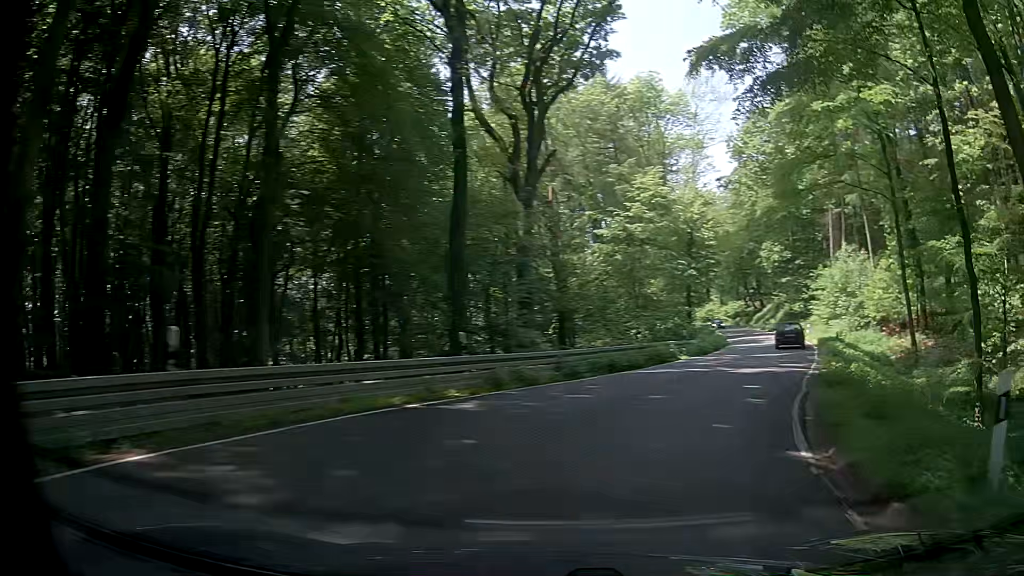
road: secondary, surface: asphalt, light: Day
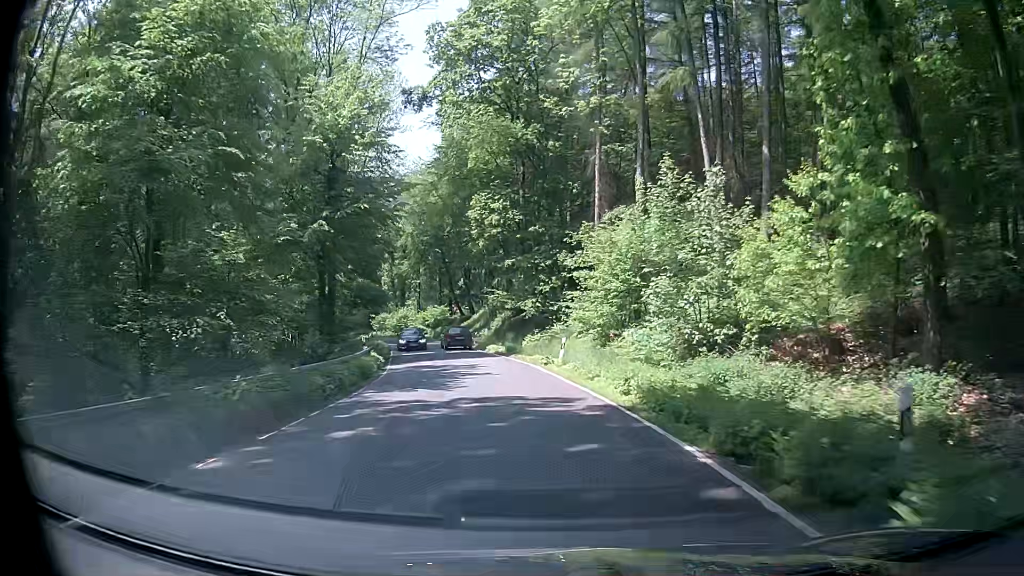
(+9.6, +29.4) m; +26°
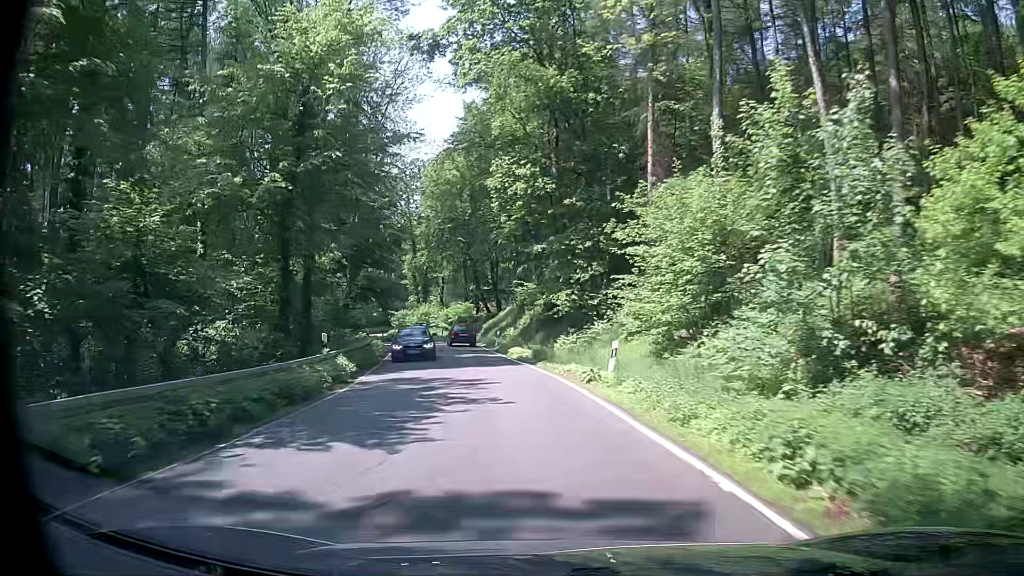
(-0.2, +8.7) m; -2°
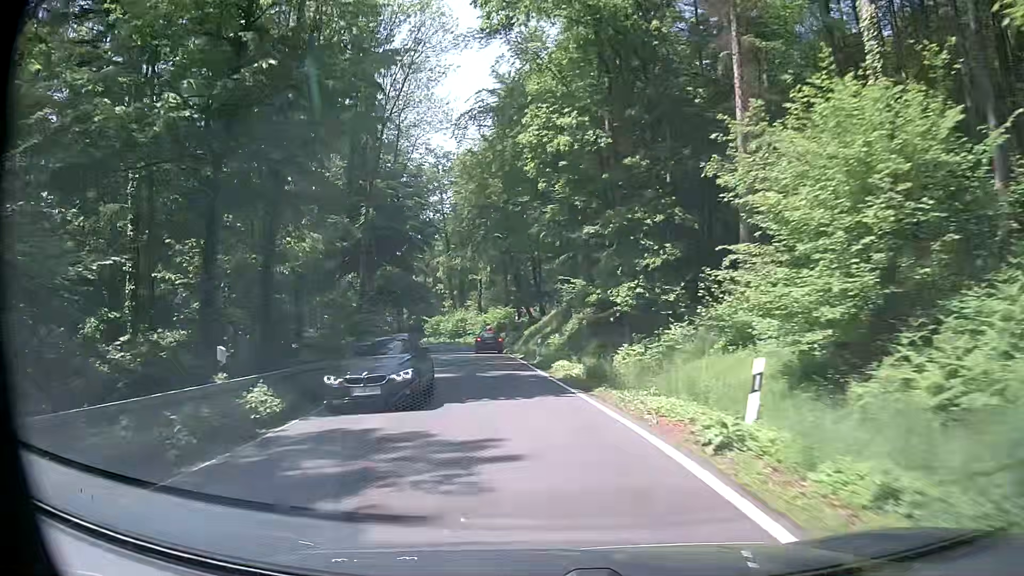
(-0.2, +8.8) m; -3°
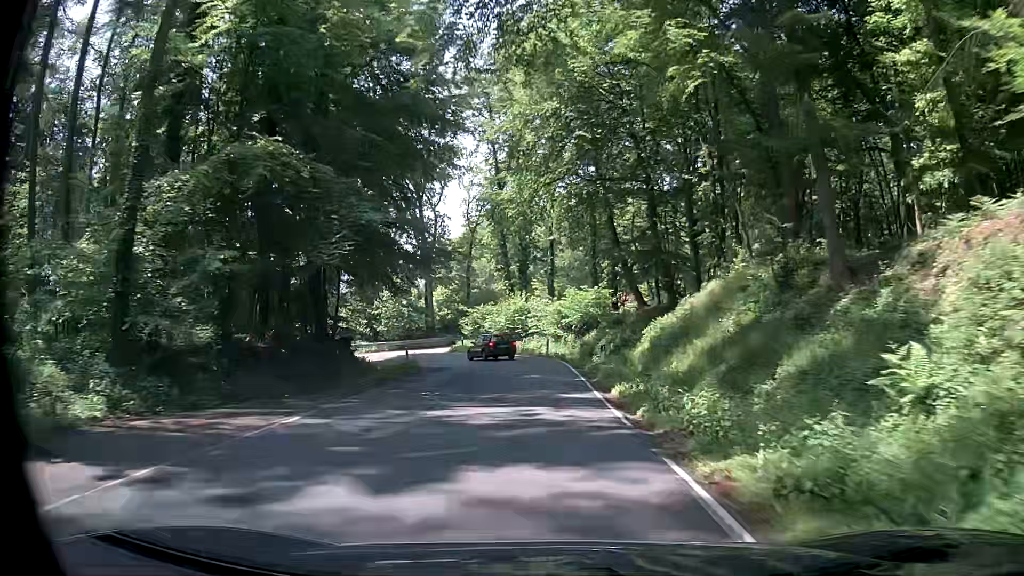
(-2.8, +34.0) m; -7°
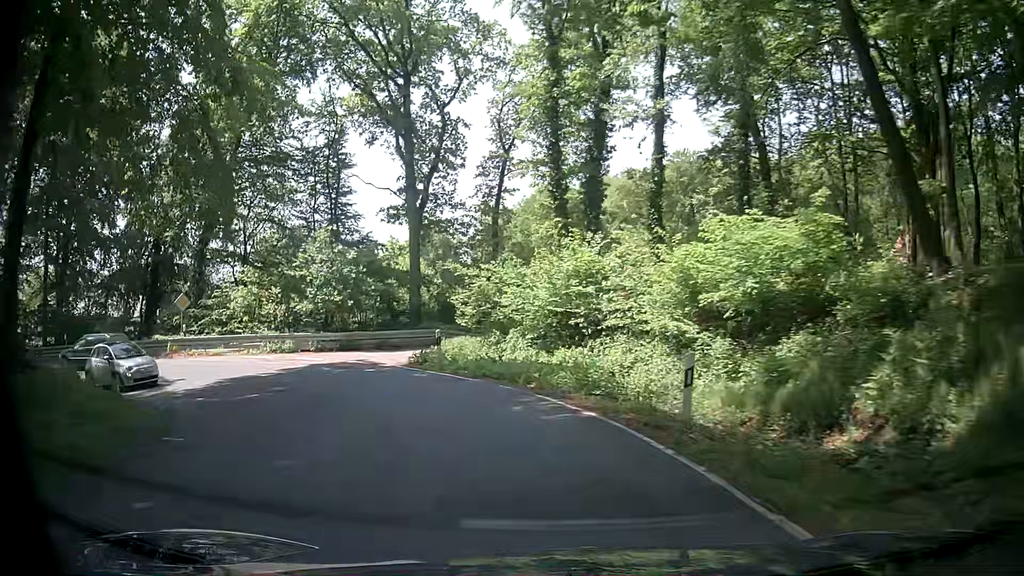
(-0.8, +29.0) m; -4°
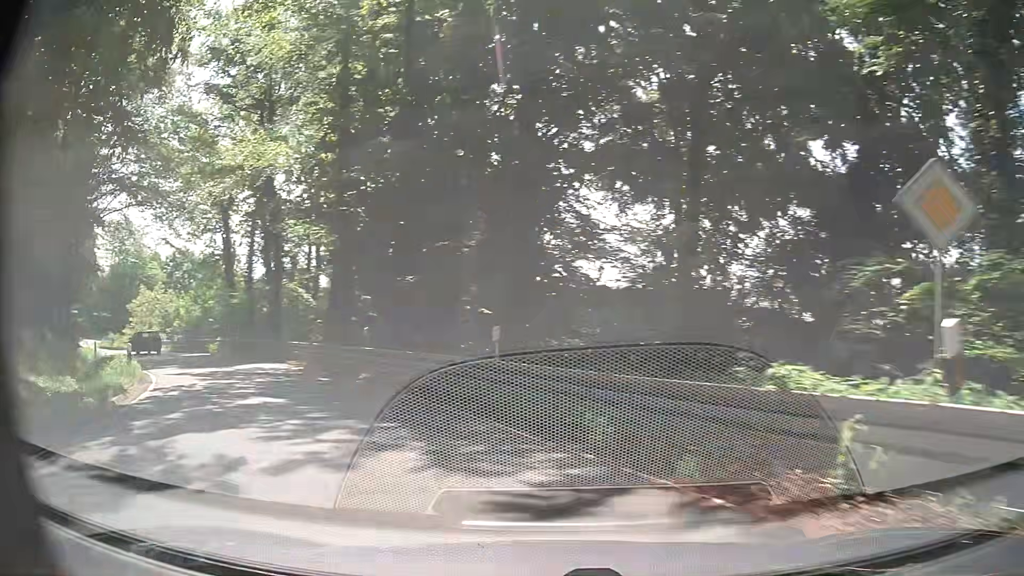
(-11.8, +23.4) m; -67°
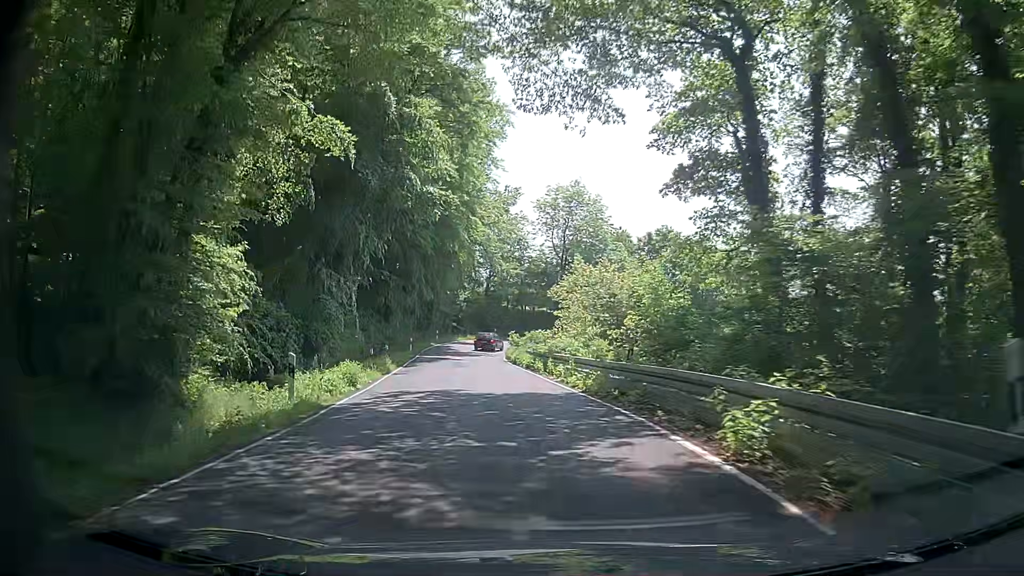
(-13.9, +27.1) m; -43°
(0, +10) (-1, +20) (-2, +30) (-3, +40) (-4, +50) (-3, +60) (+1, +69) (+8, +76) (+17, +80) (+27, +82) m
